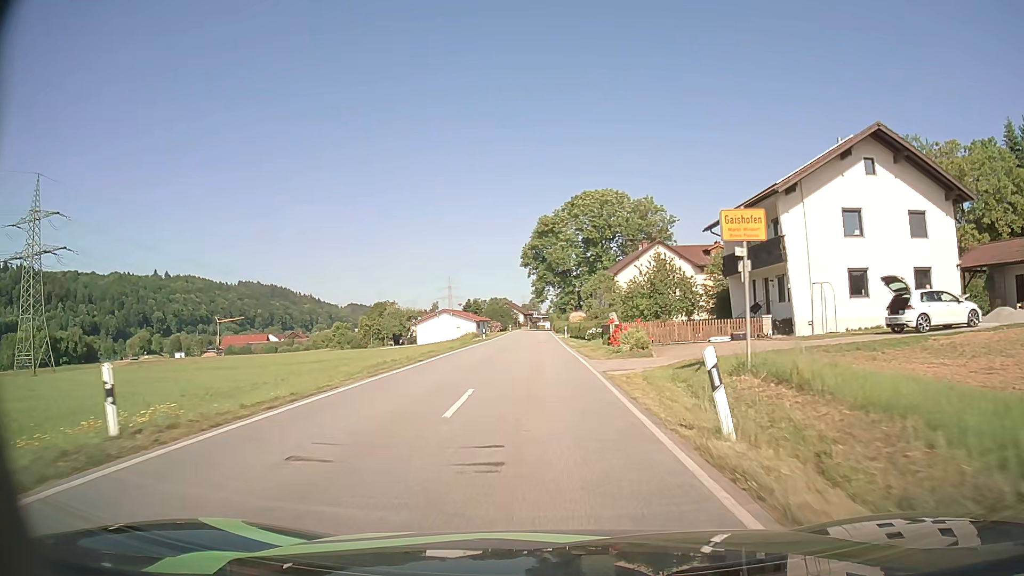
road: secondary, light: Day
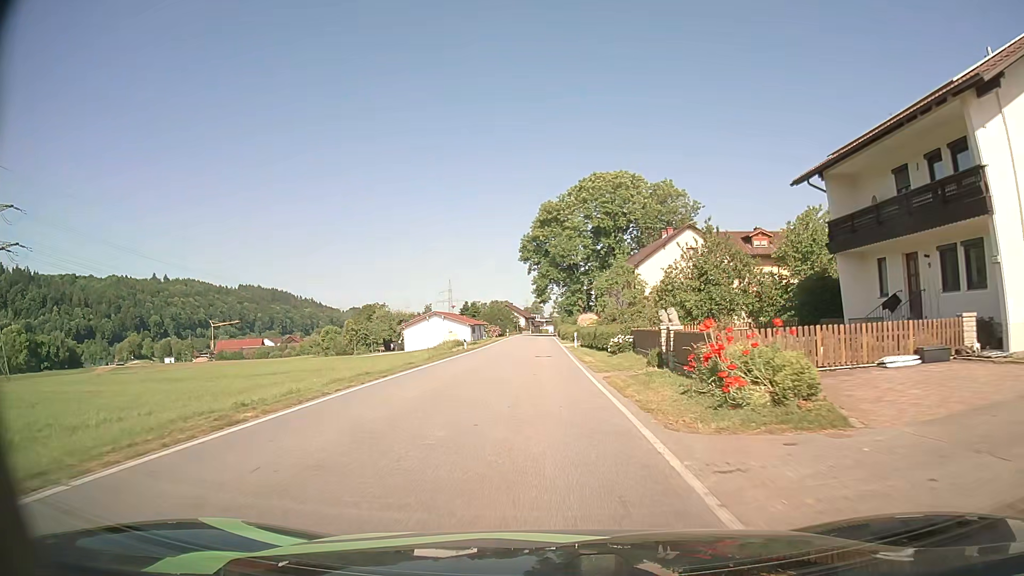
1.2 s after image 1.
(-0.1, +14.9) m; -1°
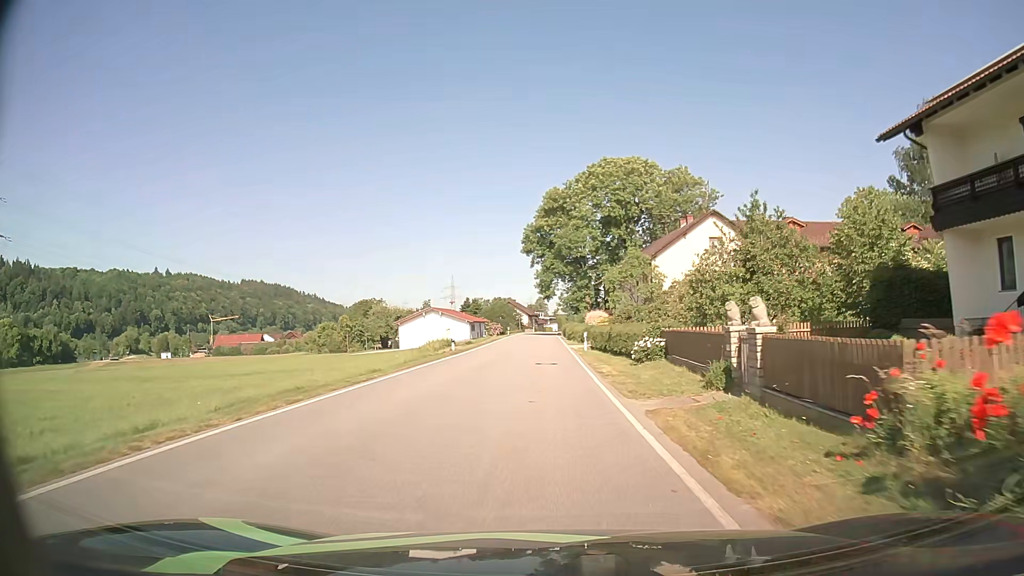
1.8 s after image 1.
(0.0, +7.1) m; 0°
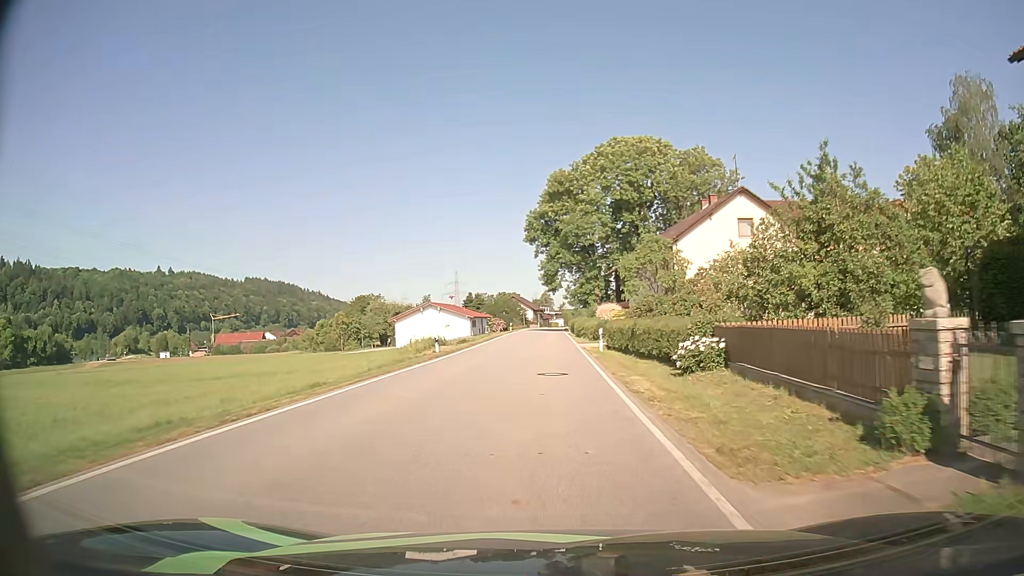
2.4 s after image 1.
(0.0, +6.9) m; 0°
